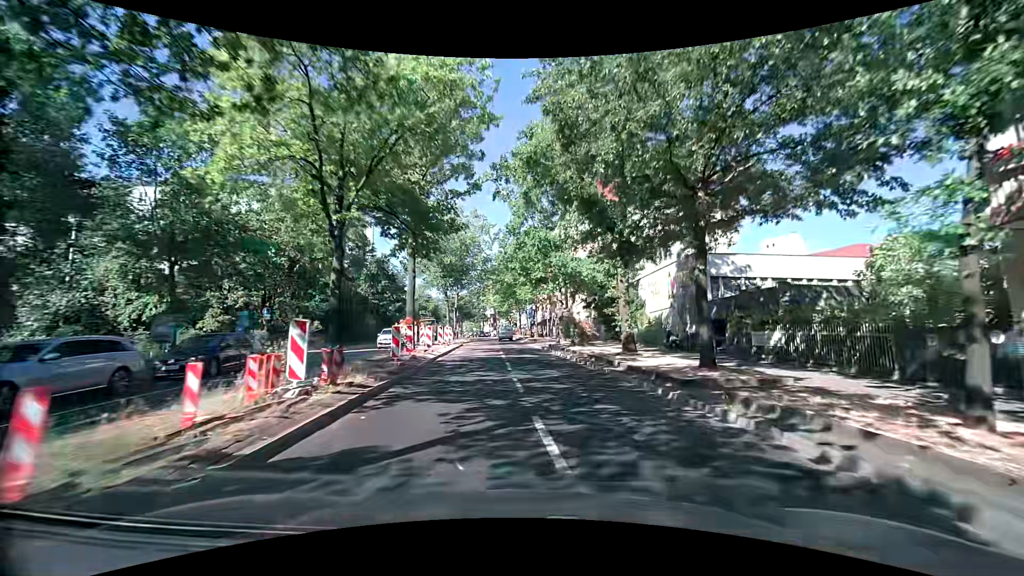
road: secondary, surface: asphalt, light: Day
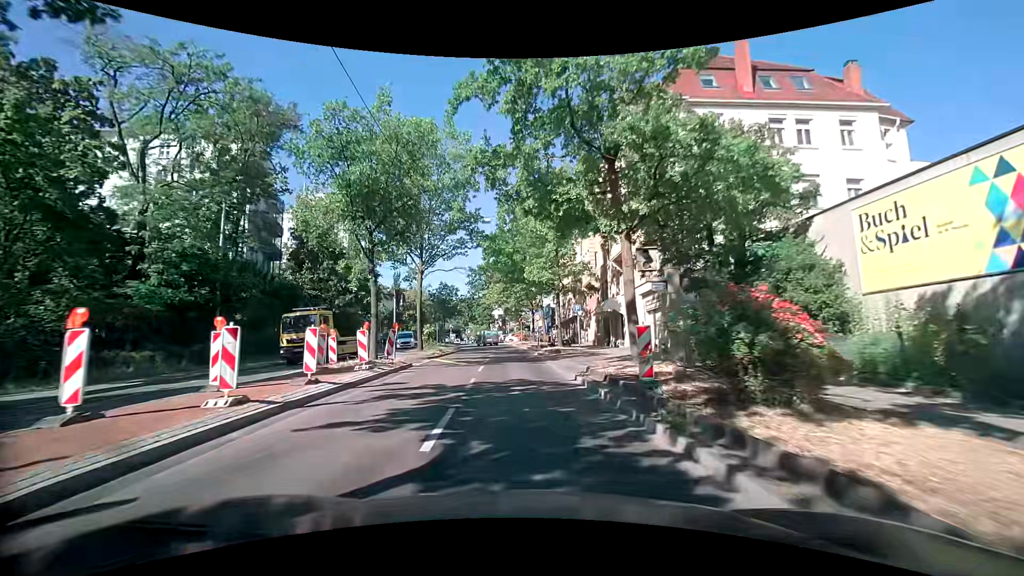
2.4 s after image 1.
(+0.4, +22.6) m; -1°
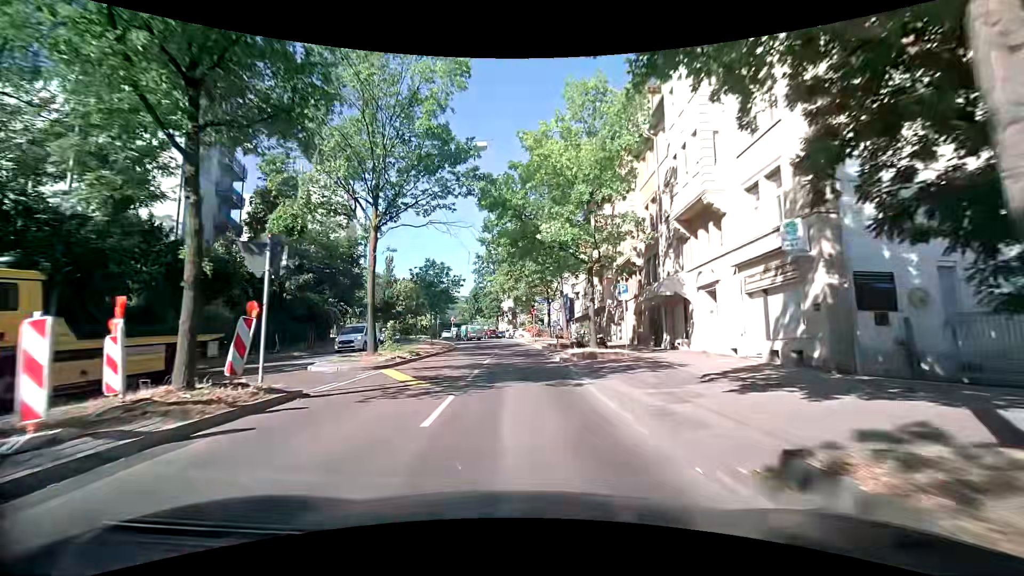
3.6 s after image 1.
(0.0, +11.5) m; -2°
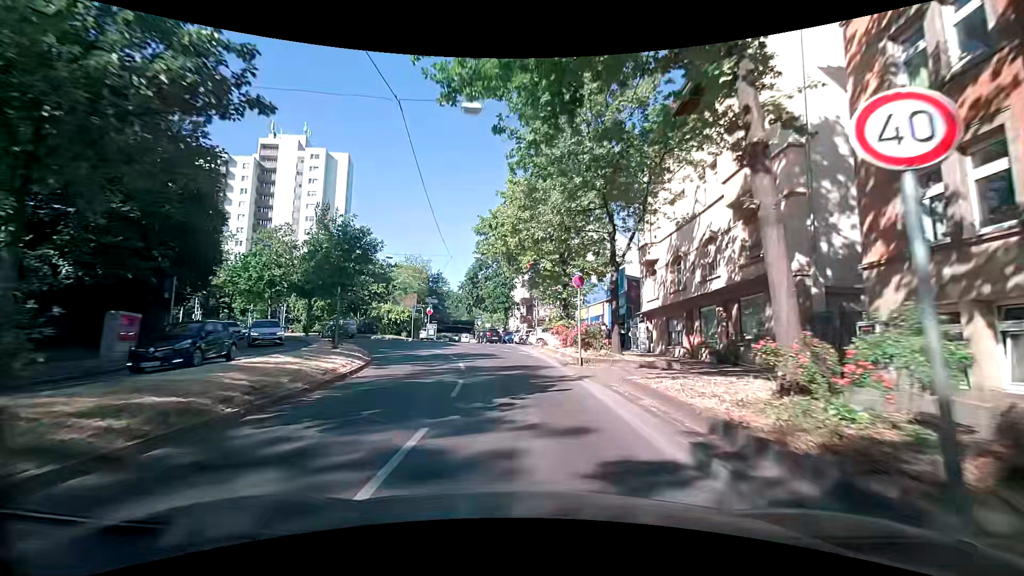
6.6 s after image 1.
(-0.1, +28.0) m; -1°
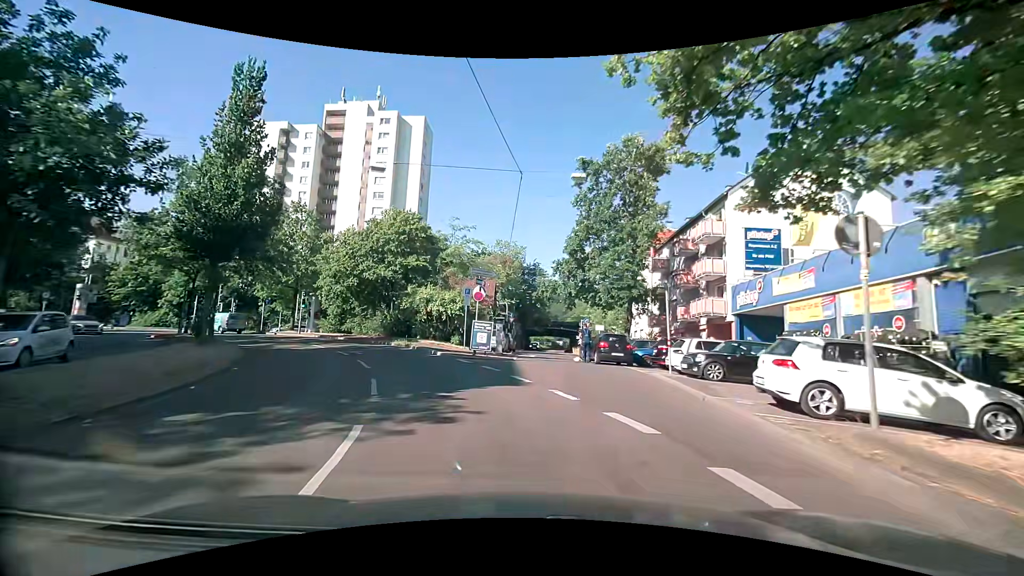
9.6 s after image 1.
(-1.7, +24.2) m; -12°
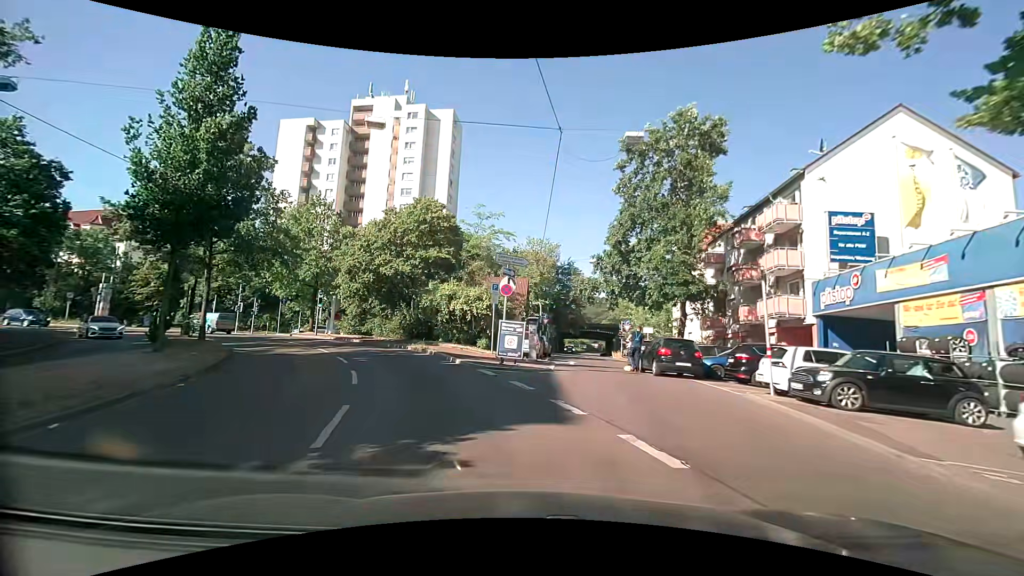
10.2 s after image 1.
(-0.1, +4.4) m; -2°
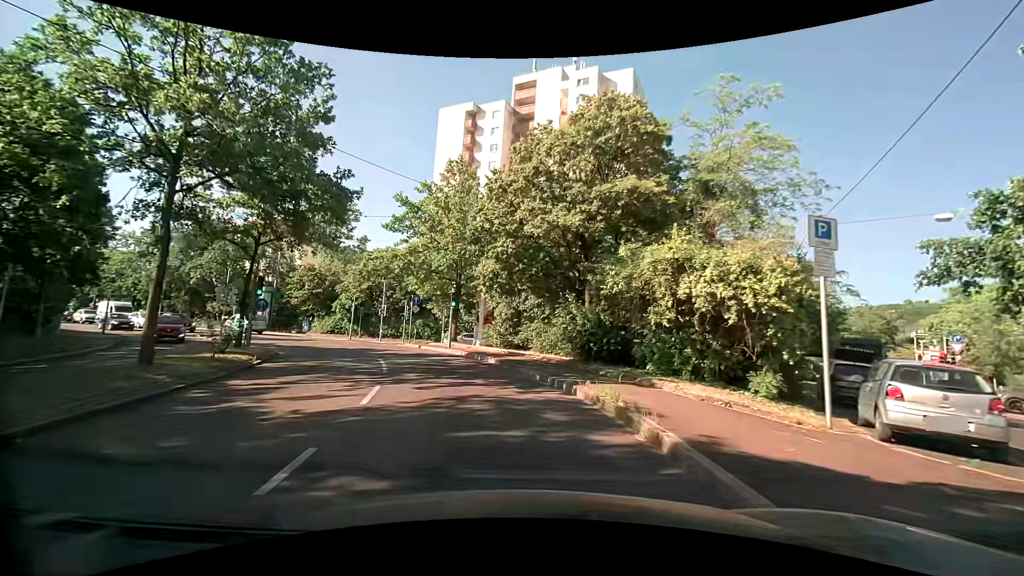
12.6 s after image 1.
(-3.2, +15.6) m; -22°
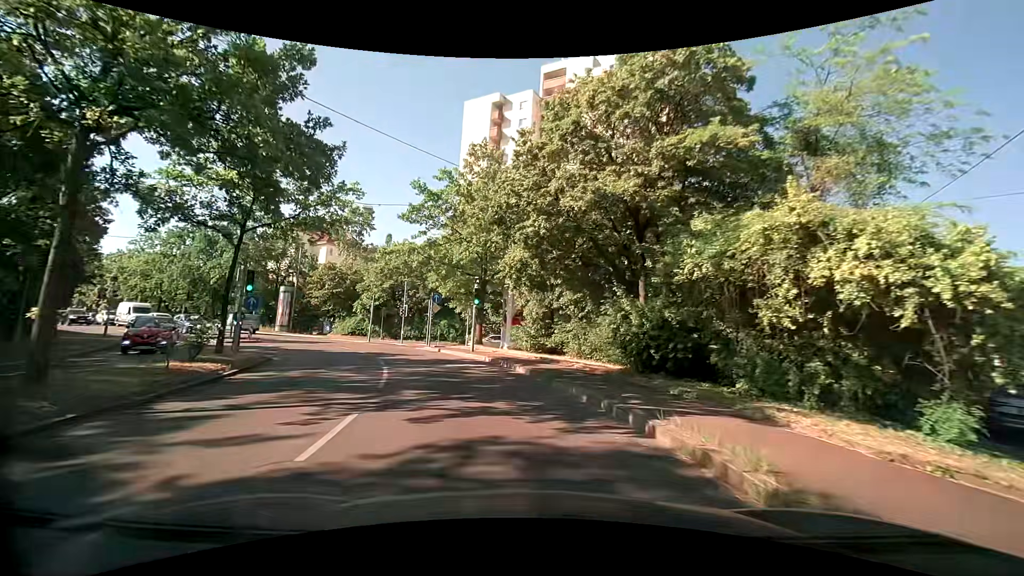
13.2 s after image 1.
(-0.1, +3.7) m; -3°
(-1, +10) (-3, +20) (-8, +29) (-13, +37) (-20, +44) (-28, +50) (-37, +56) (-45, +61) (-53, +67) (-62, +72) m
